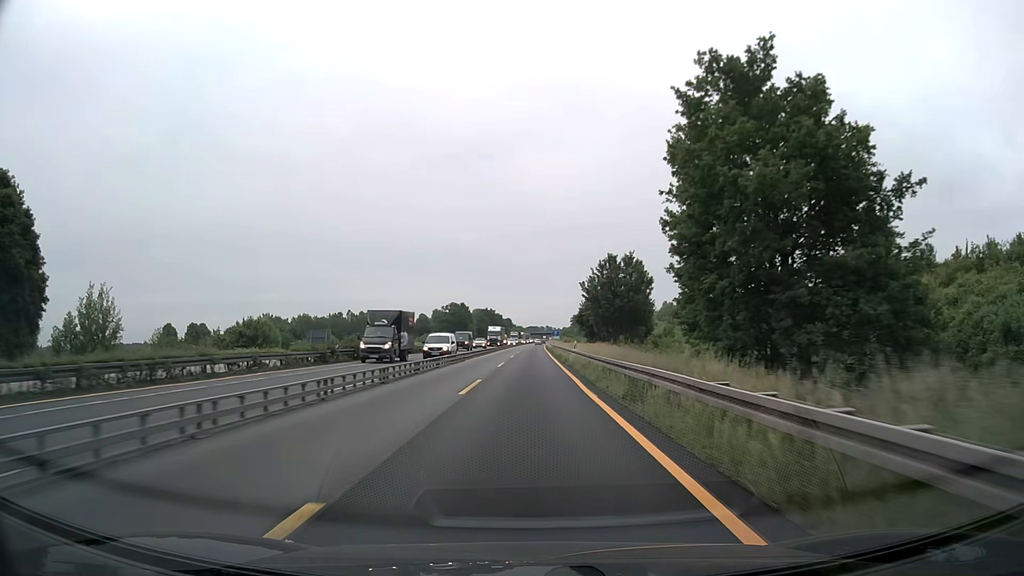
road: motorway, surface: asphalt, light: Day
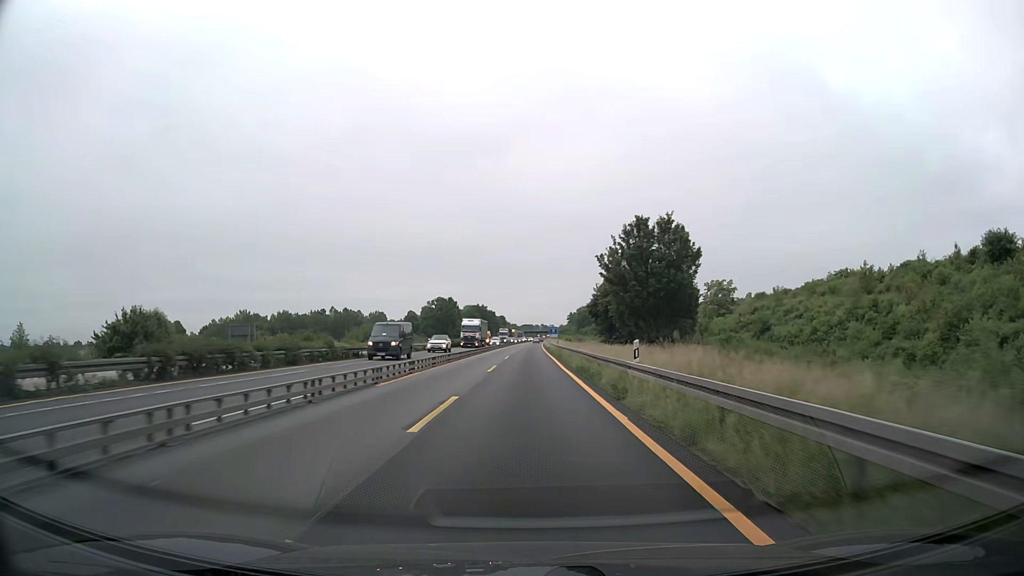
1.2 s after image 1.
(0.0, +25.0) m; 0°
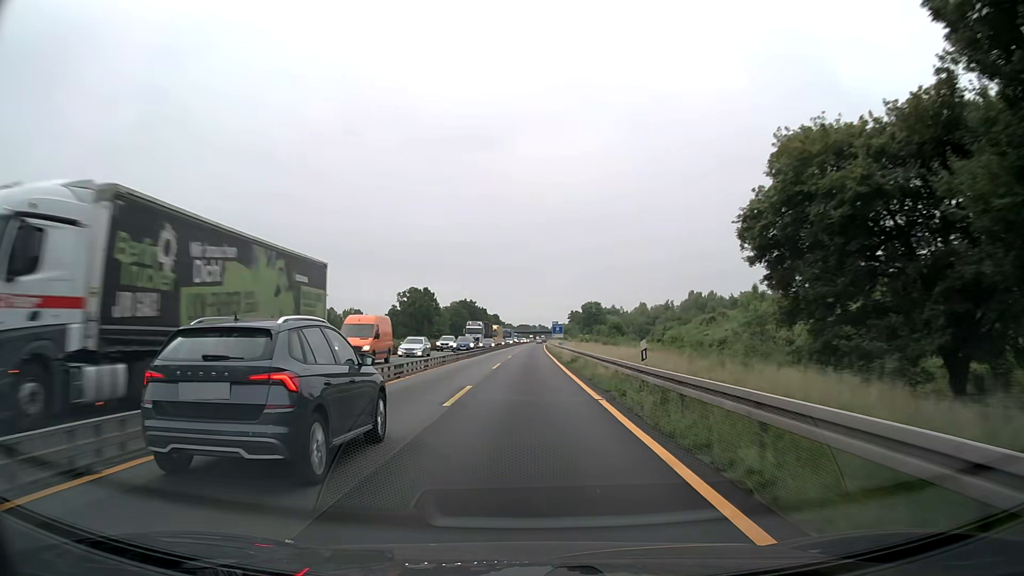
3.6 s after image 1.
(+0.3, +49.9) m; 0°
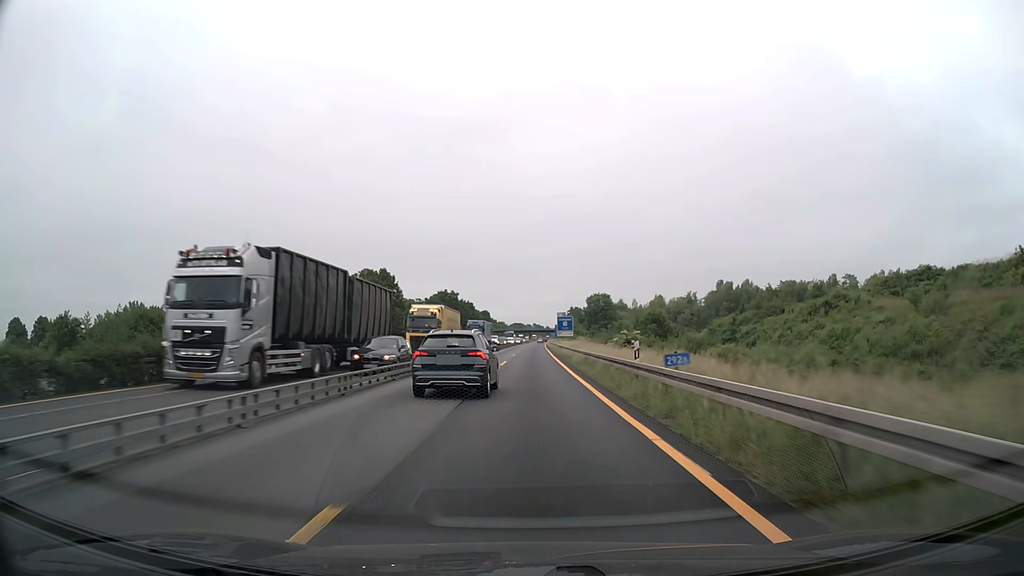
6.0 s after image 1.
(+0.1, +49.9) m; 0°
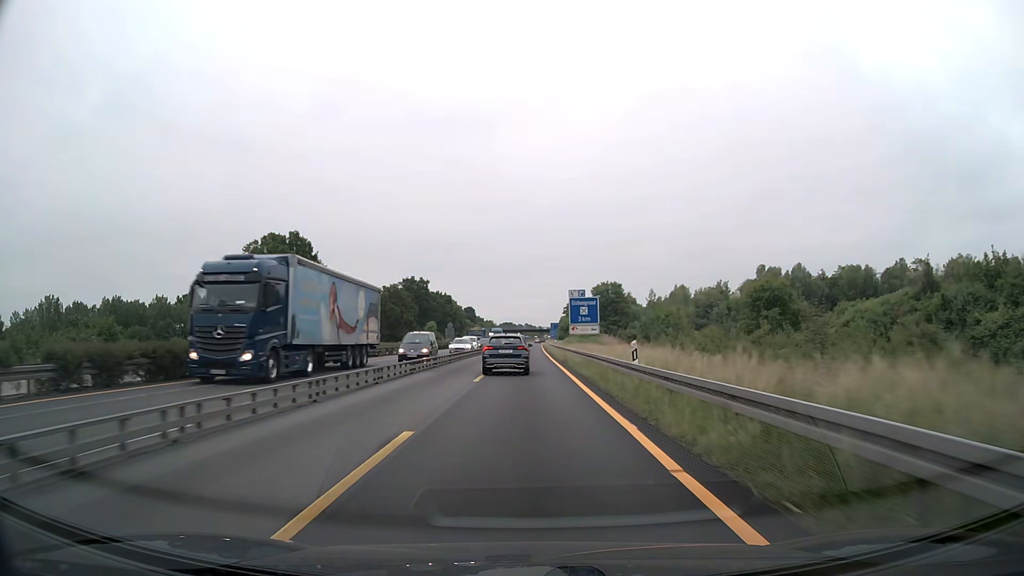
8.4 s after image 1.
(+0.4, +50.0) m; +1°
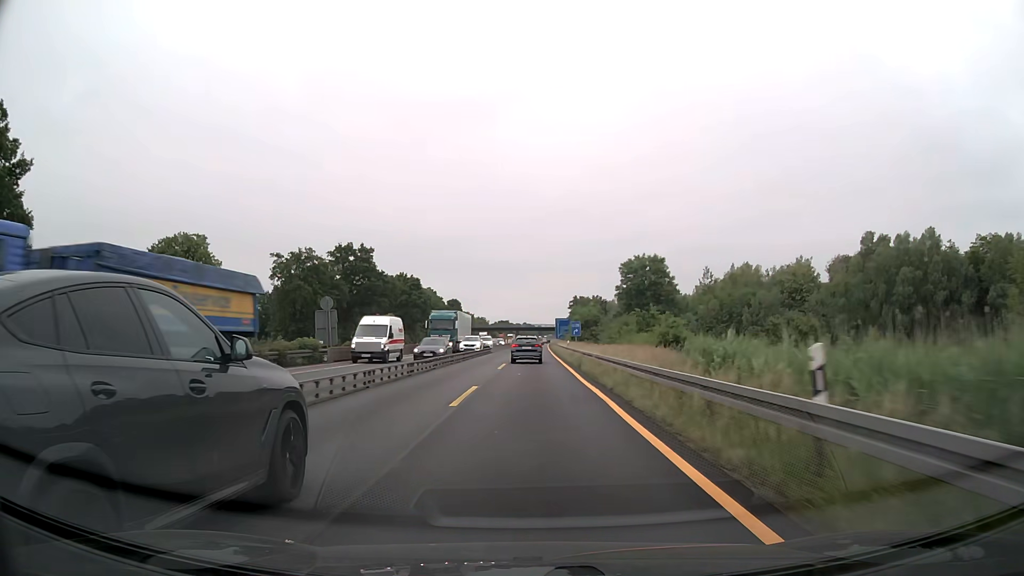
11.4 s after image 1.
(+0.1, +62.4) m; 0°
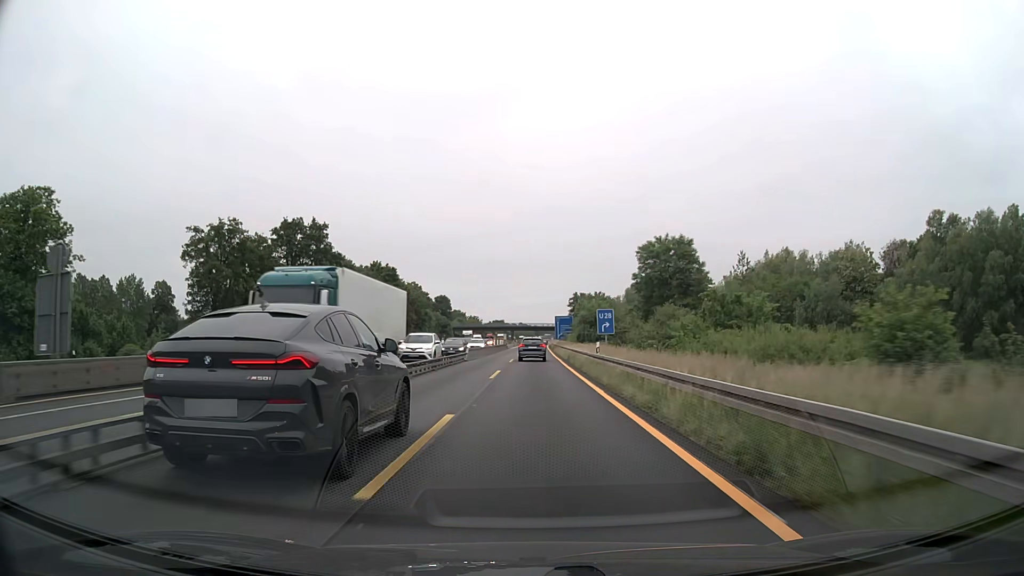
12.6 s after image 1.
(0.0, +25.0) m; 0°
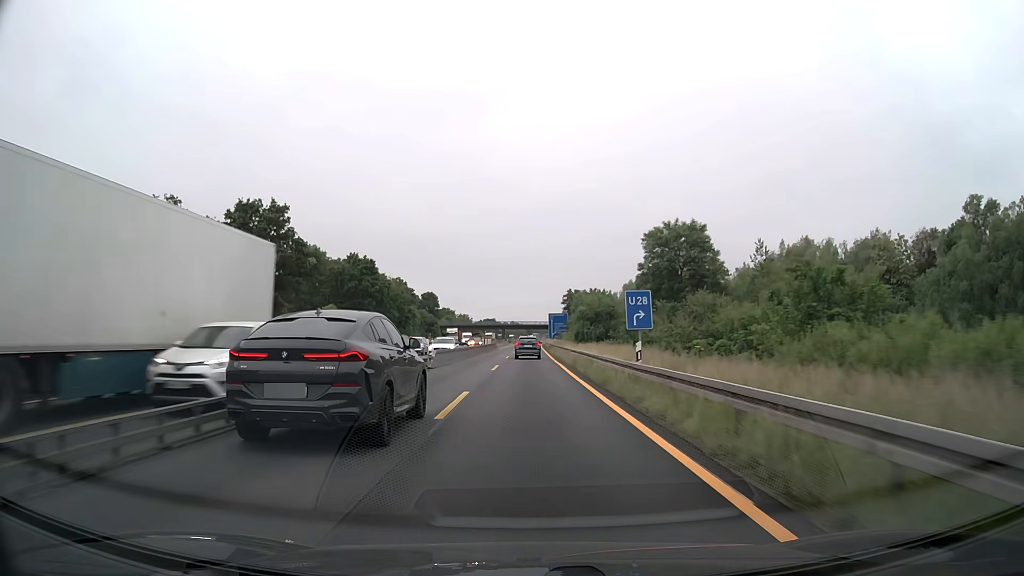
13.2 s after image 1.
(+0.1, +12.5) m; +1°
(0, +10) (0, +20) (0, +30) (0, +40) (0, +50) (0, +60) (0, +70) (0, +80) (0, +90) (+1, +100) m
